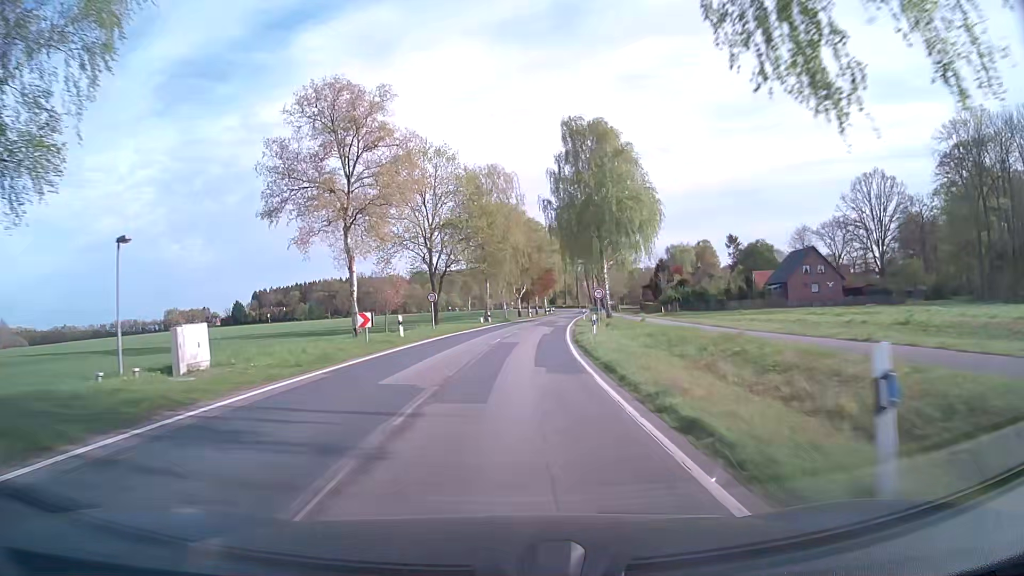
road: secondary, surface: asphalt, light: Day
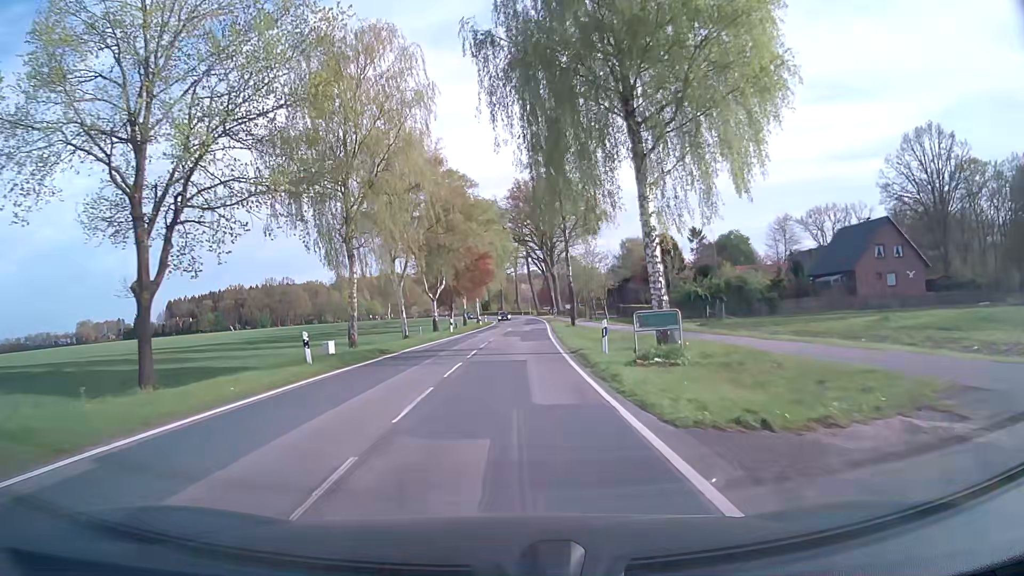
(+2.3, +39.6) m; +6°
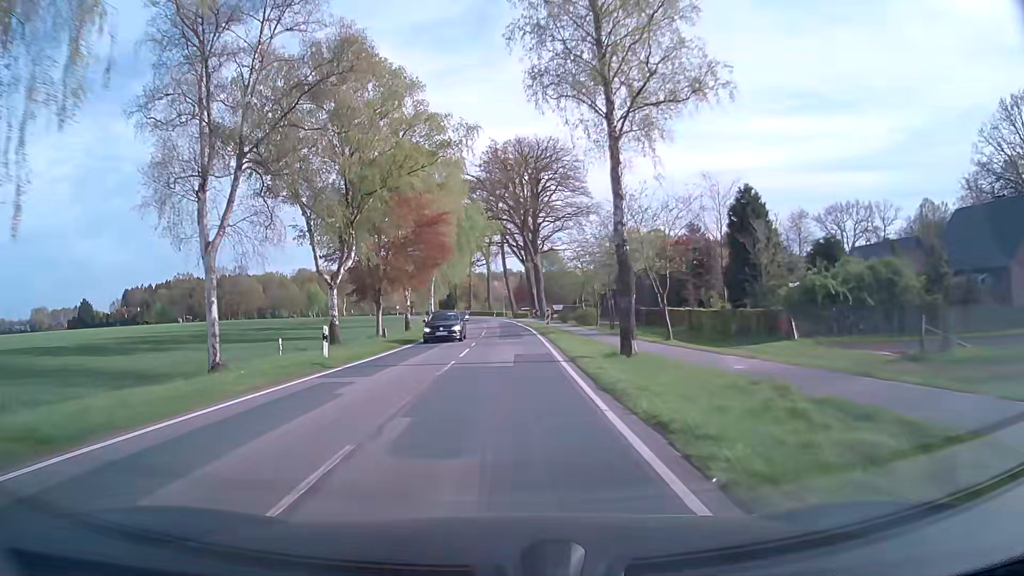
(+0.7, +28.1) m; +3°
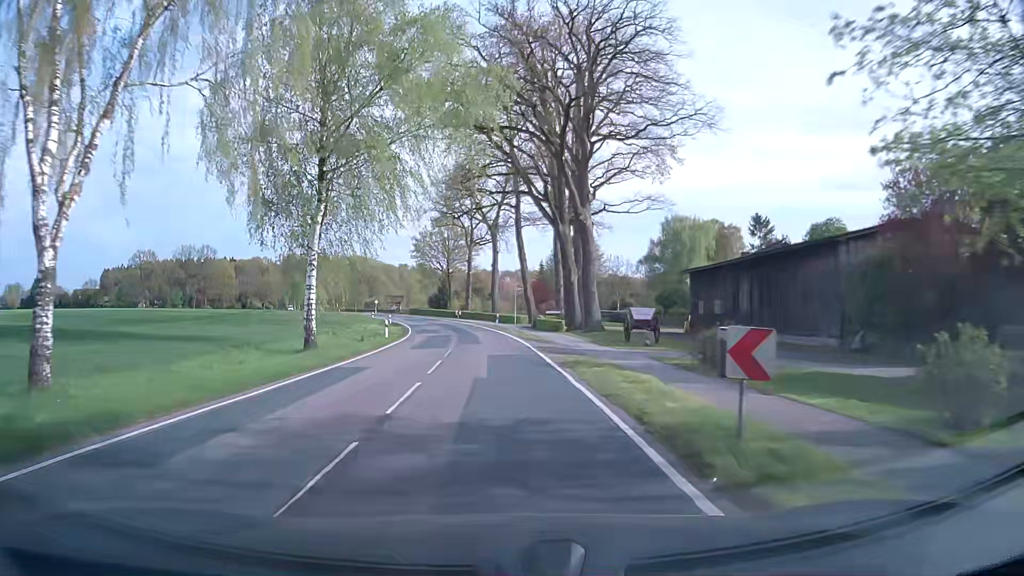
(+0.1, +45.9) m; -1°
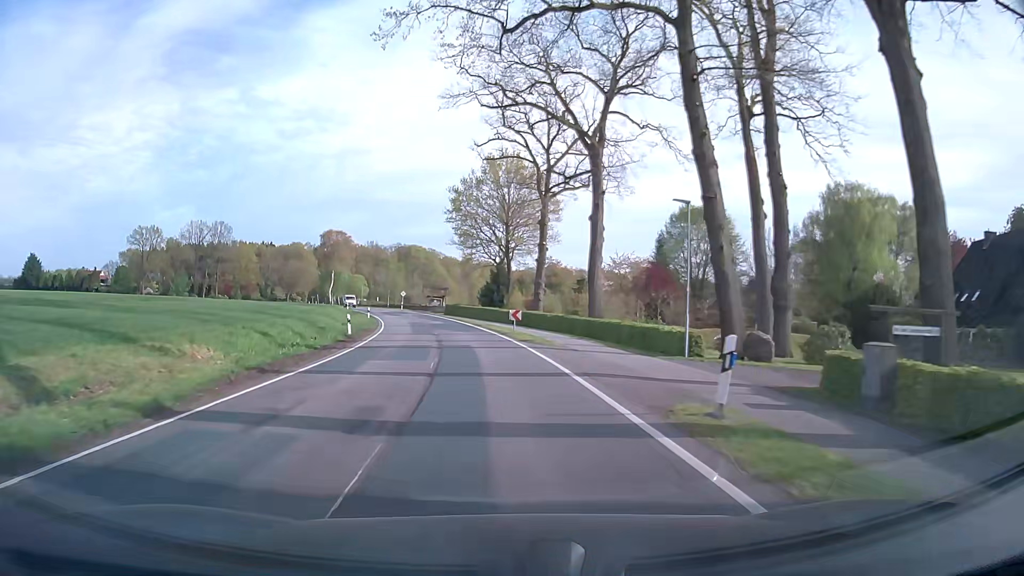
(-2.5, +46.2) m; -6°
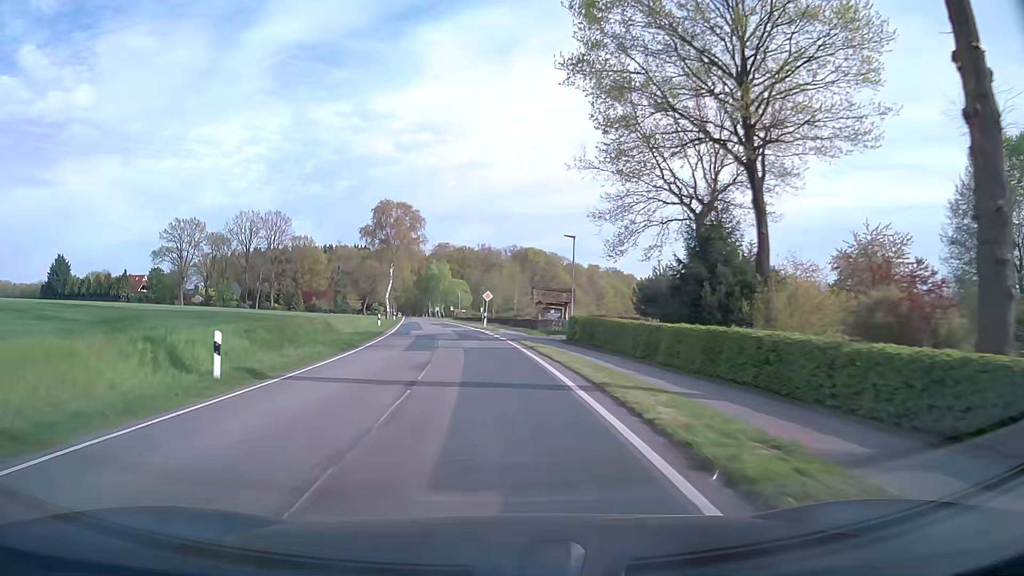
(-3.8, +47.3) m; -11°
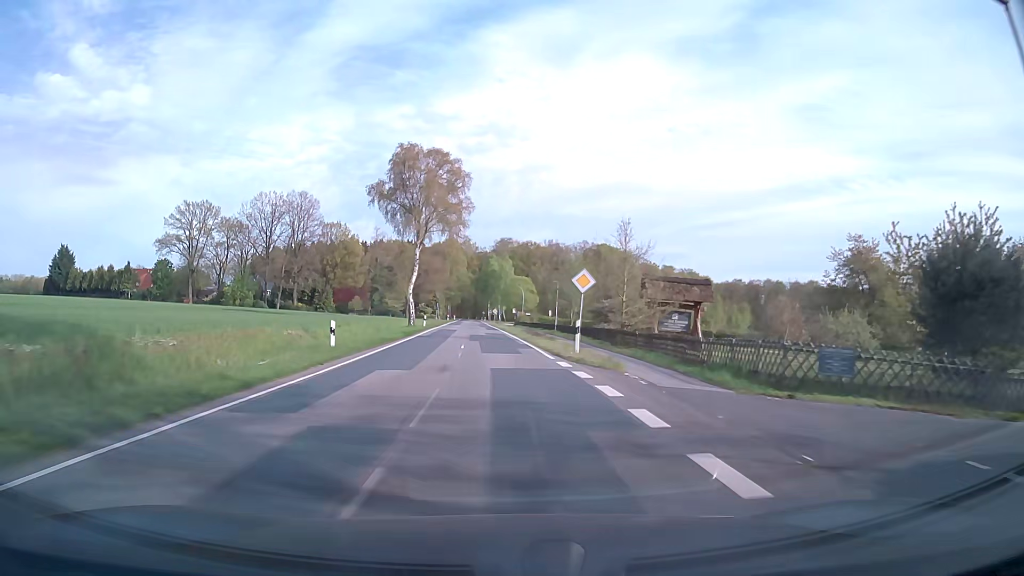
(-1.5, +28.9) m; -6°
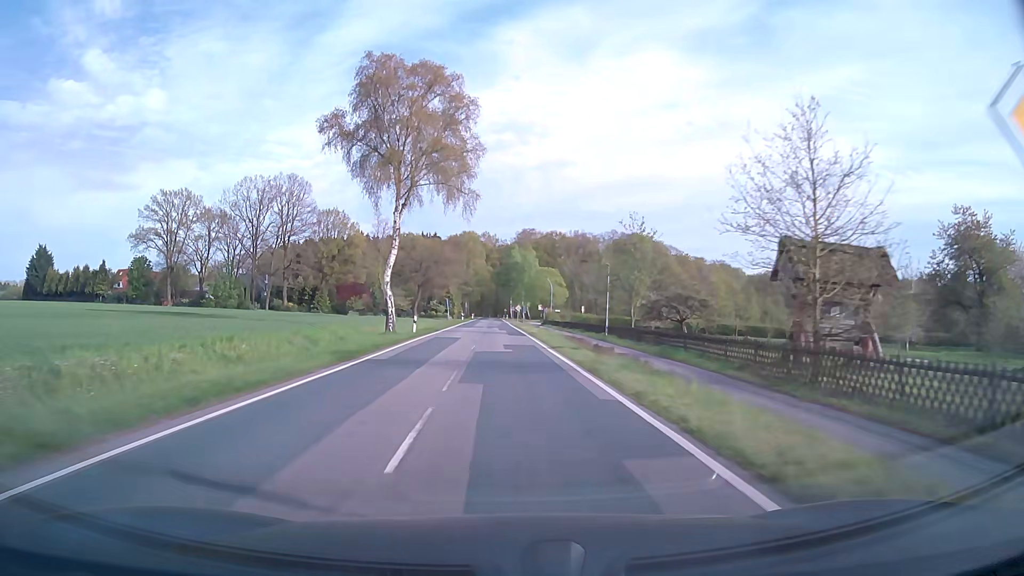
(-0.2, +19.5) m; -2°
(0, +10) (0, +20) (0, +30) (0, +40) (0, +50) (0, +60) (-1, +70) (-1, +80) (-1, +90) (-1, +100) m
